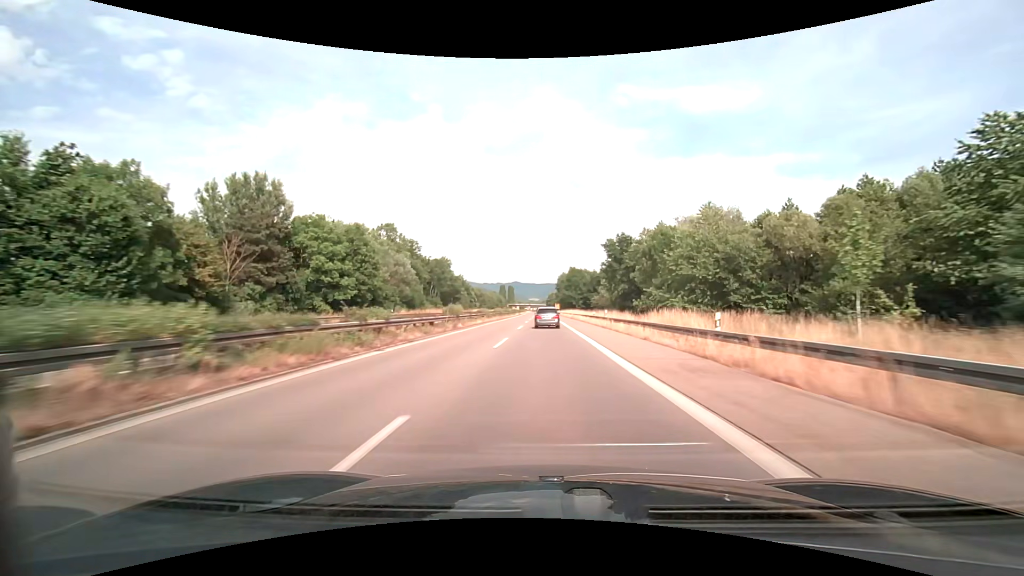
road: trunk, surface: asphalt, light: Day
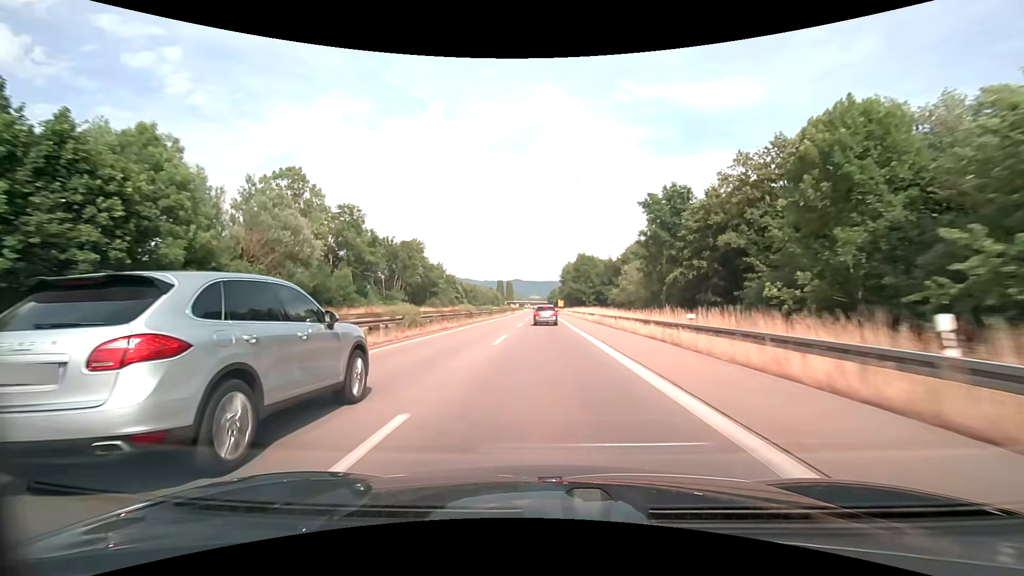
(-0.2, +34.6) m; 0°
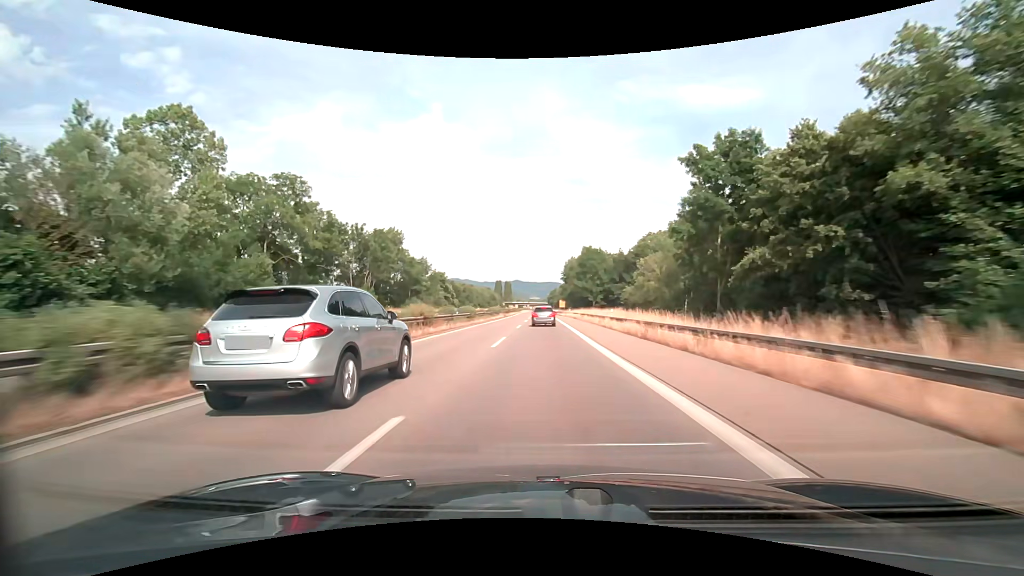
(0.0, +17.4) m; 0°
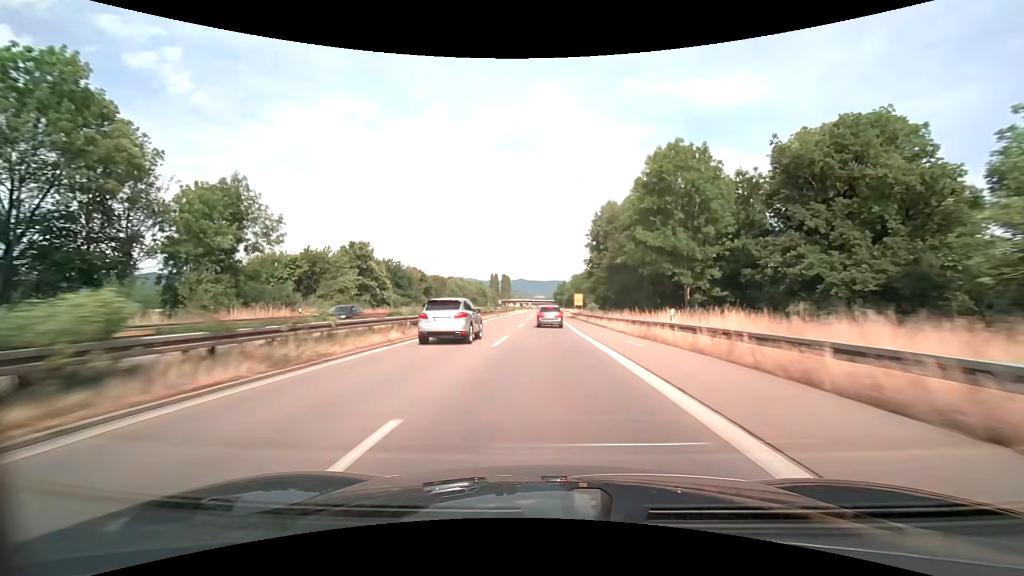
(-0.2, +69.3) m; 0°
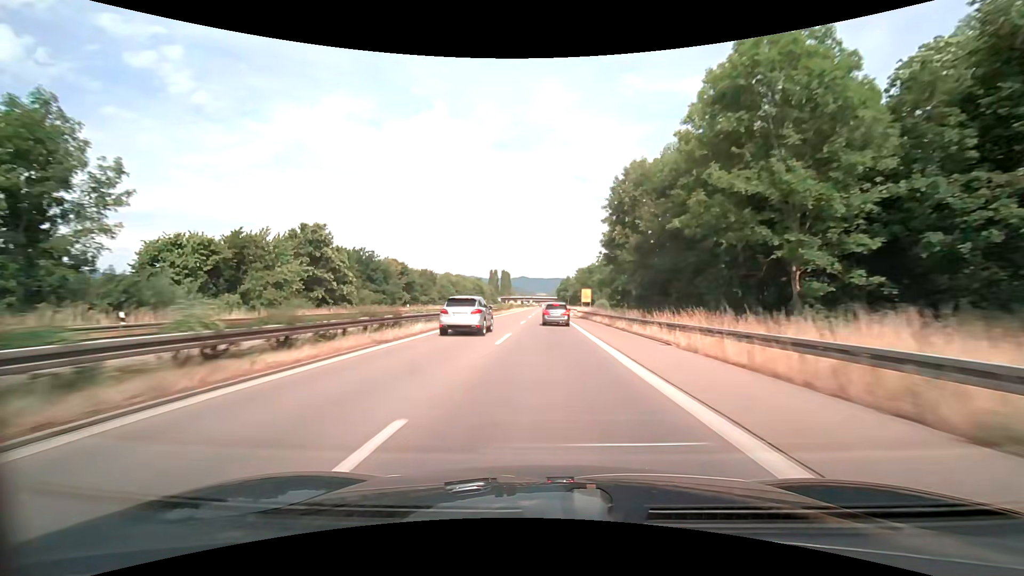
(0.0, +17.2) m; 0°
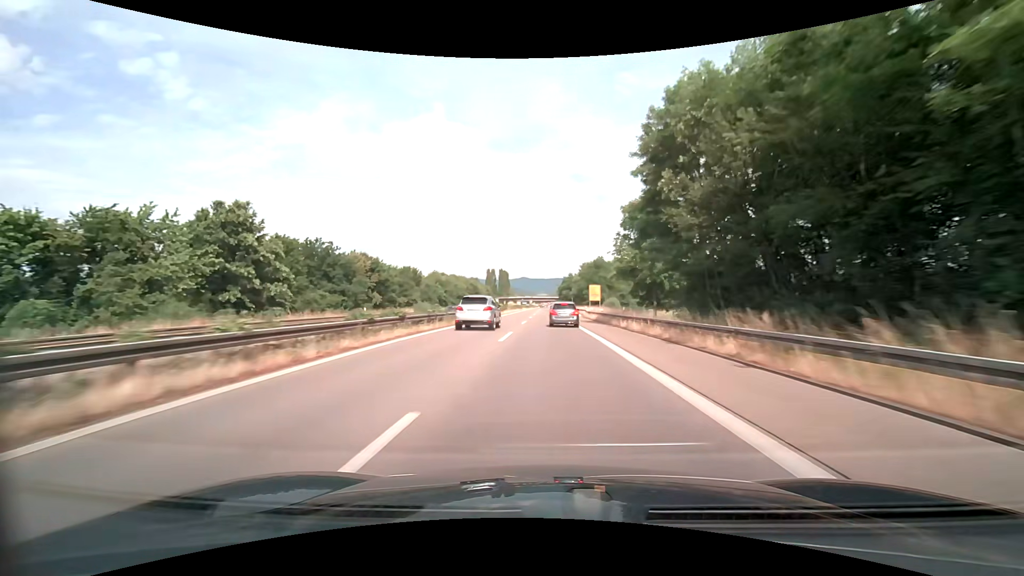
(-0.1, +17.1) m; 0°
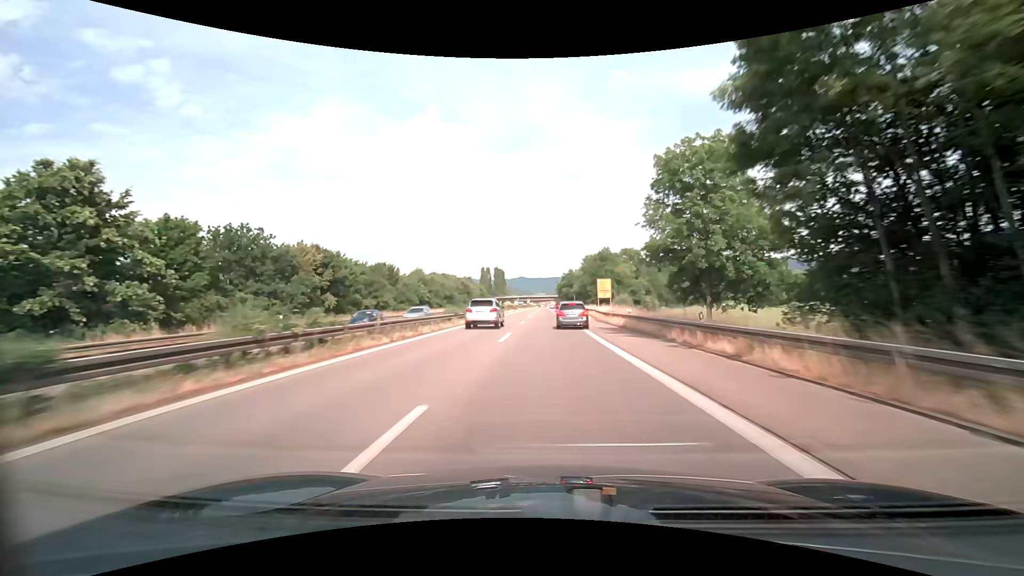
(0.0, +16.6) m; 0°
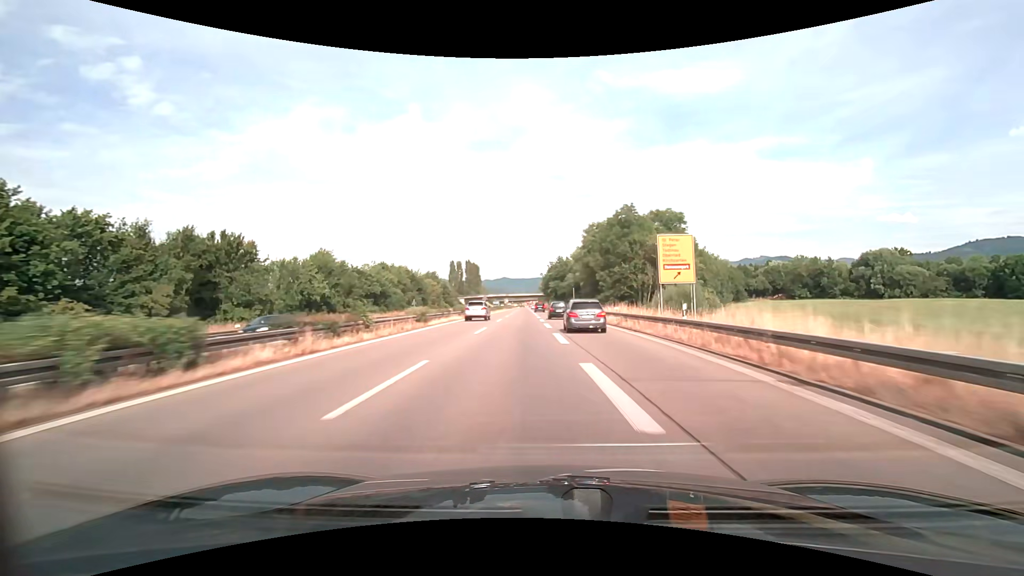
(+0.3, +46.1) m; +1°
(0, +10) (0, +20) (0, +30) (+1, +40) (+1, +50) (+1, +60) (0, +70) (0, +80) (0, +90) (0, +100) m
